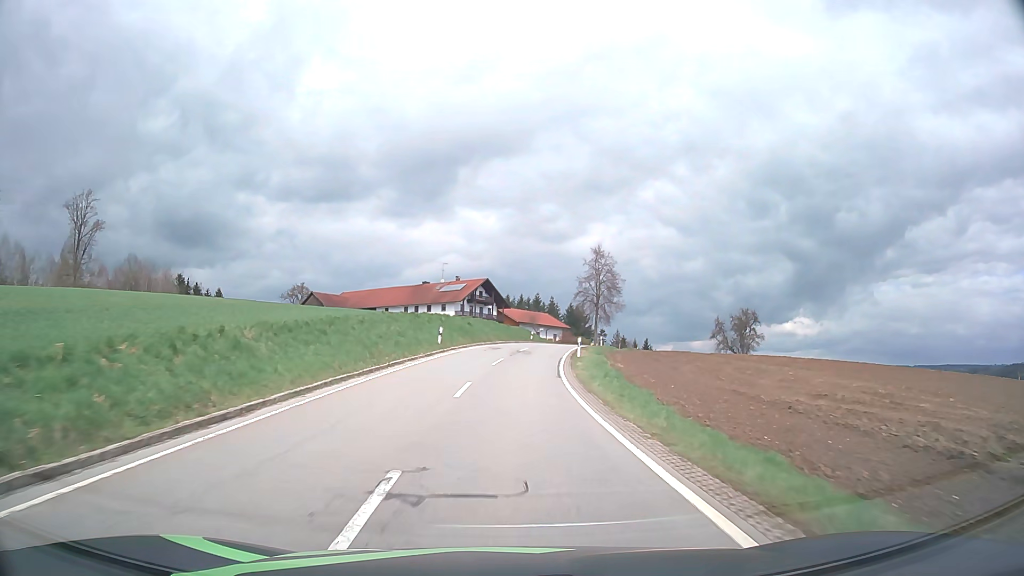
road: tertiary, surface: asphalt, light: Day
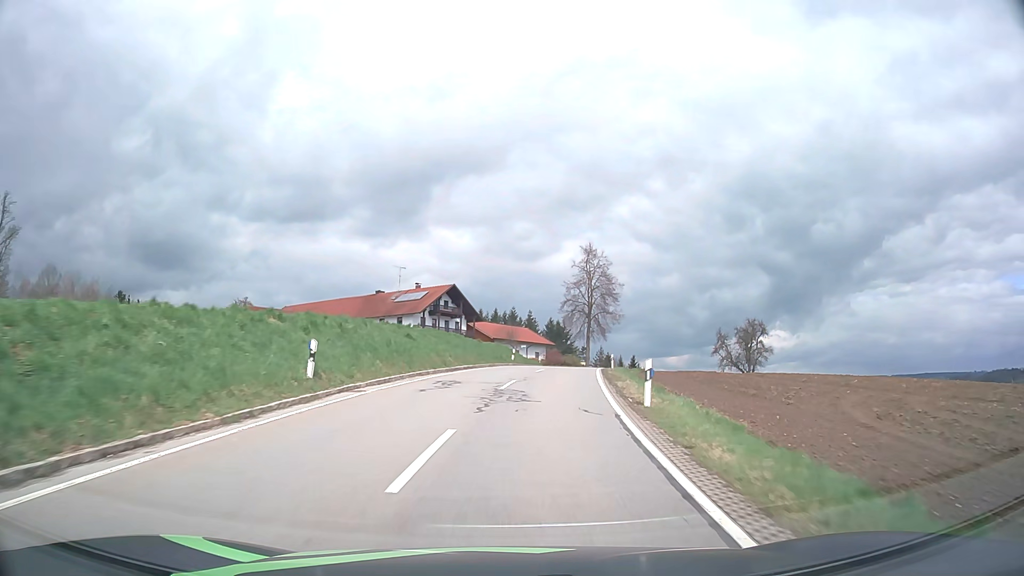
(+0.2, +20.8) m; +2°
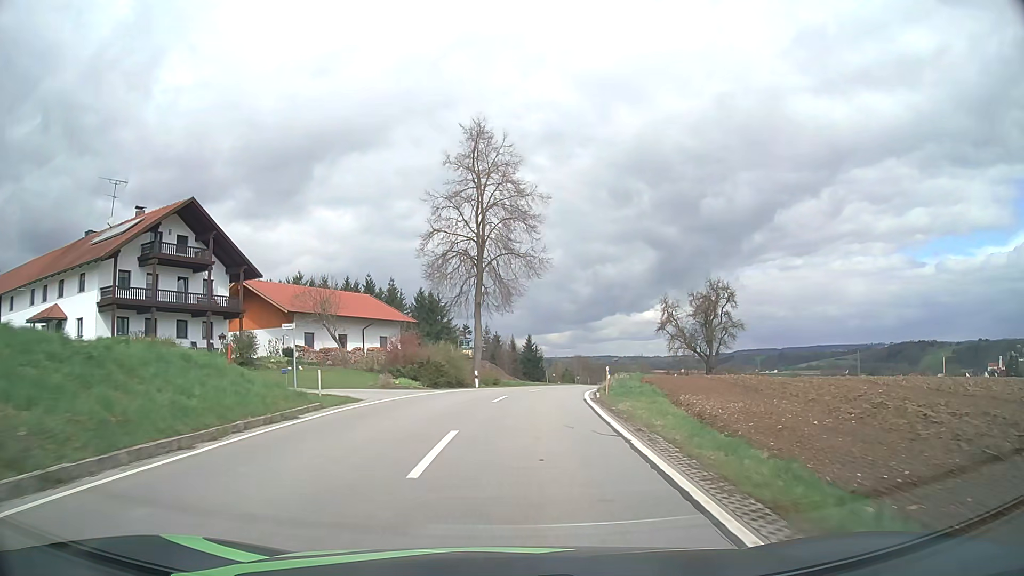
(+4.7, +46.1) m; +10°
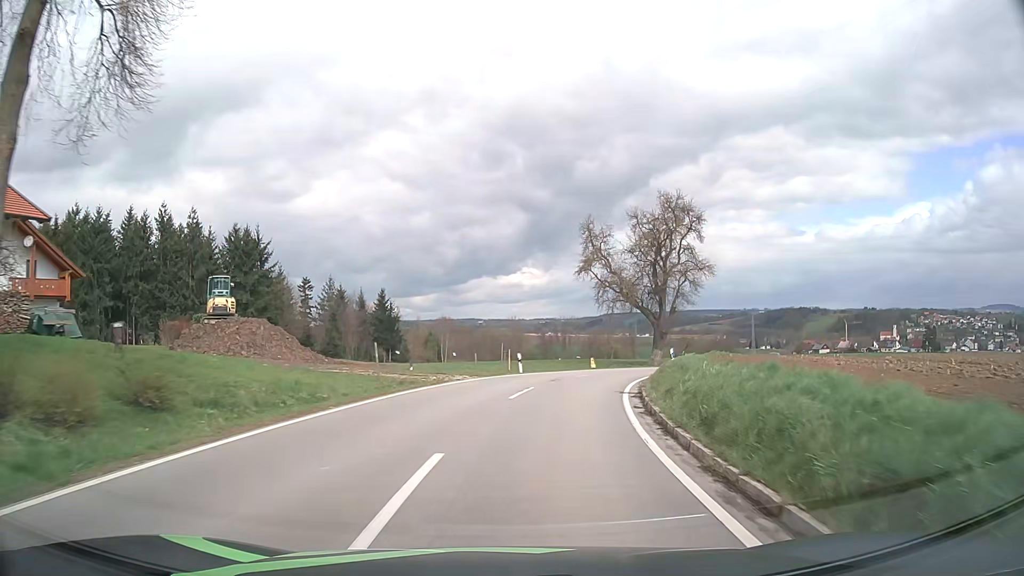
(+3.1, +38.0) m; +11°
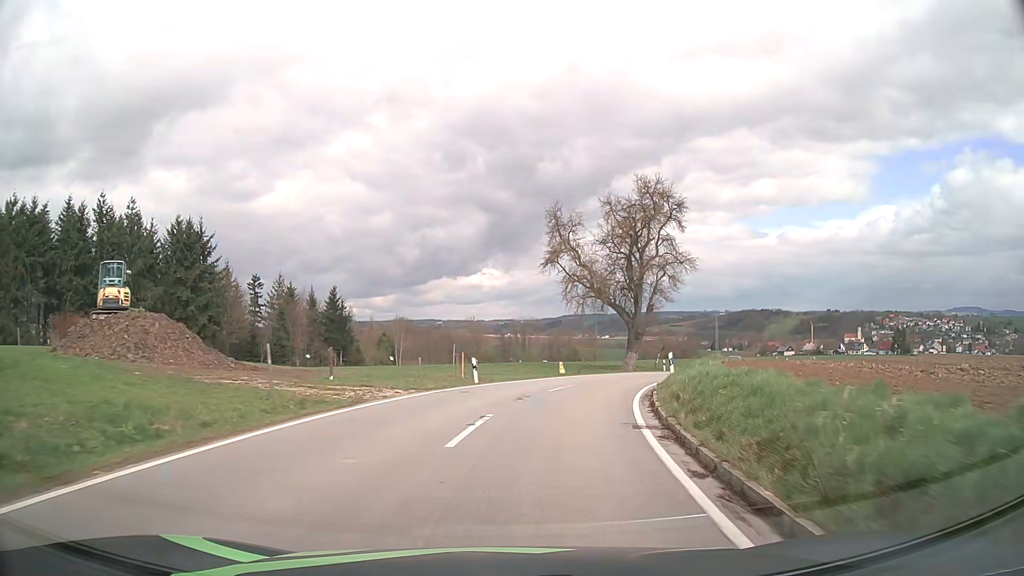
(+0.2, +7.1) m; +3°
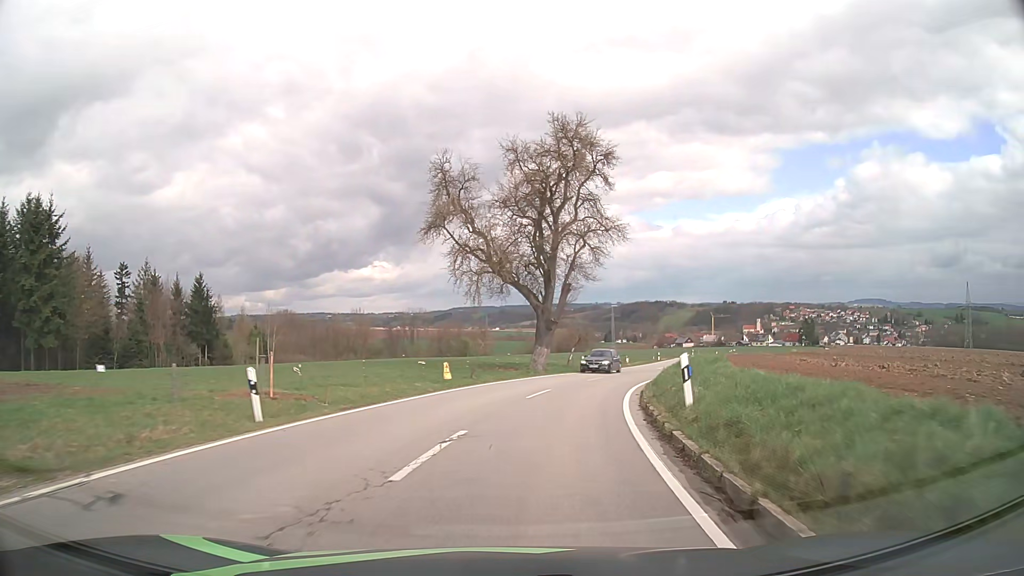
(+1.1, +13.8) m; +9°
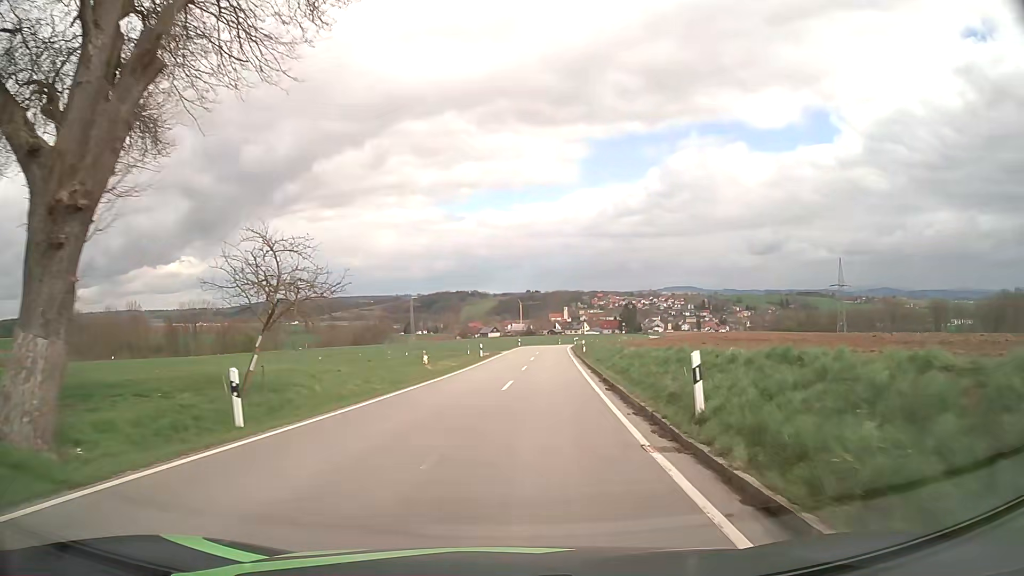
(+6.0, +34.3) m; +17°
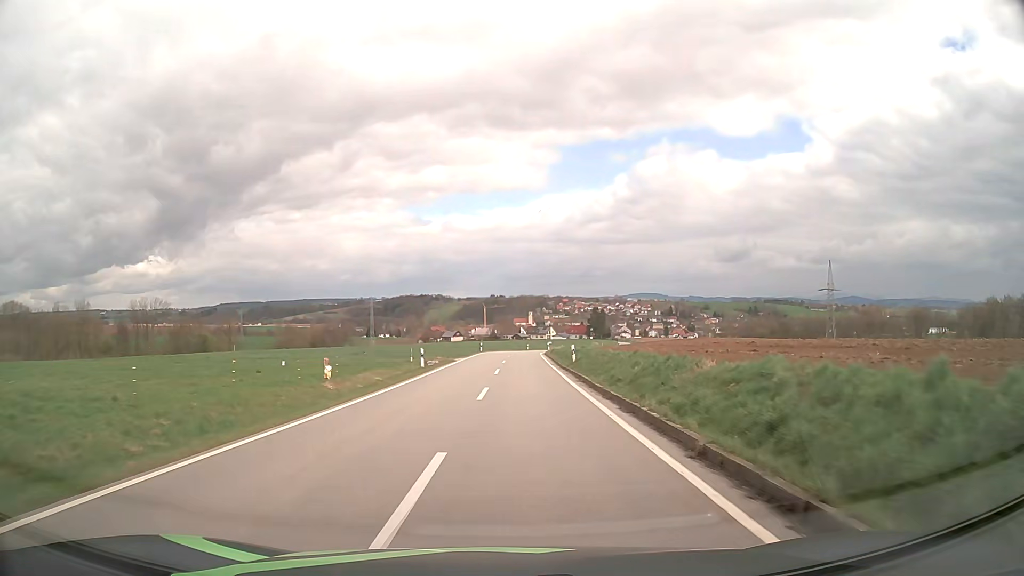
(+0.5, +15.2) m; +3°
(0, +10) (0, +20) (0, +30) (+1, +40) (+1, +50) (+1, +60) (+2, +70) (+2, +80) (+3, +90) (+5, +100) m
